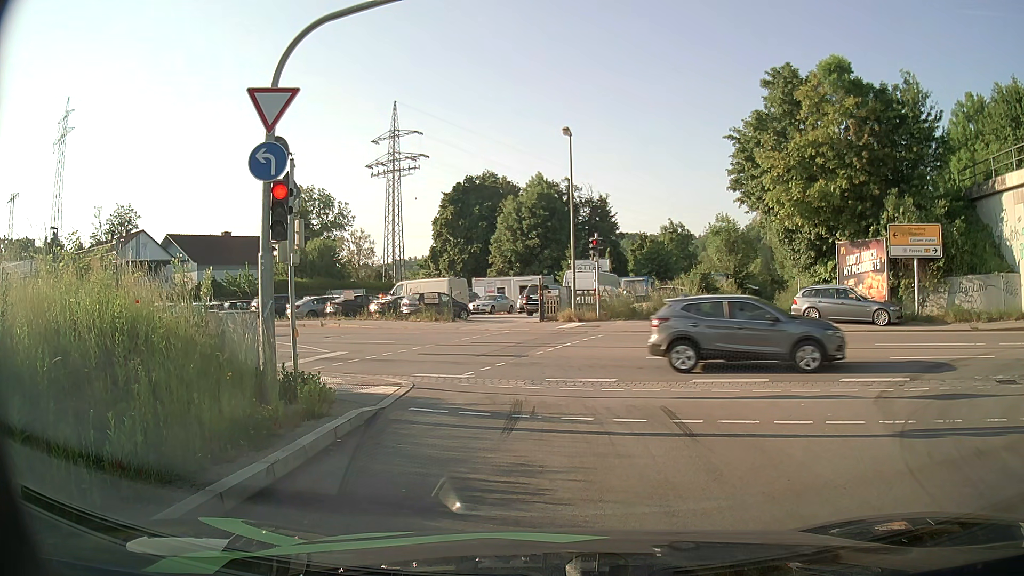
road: primary_link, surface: asphalt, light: Day
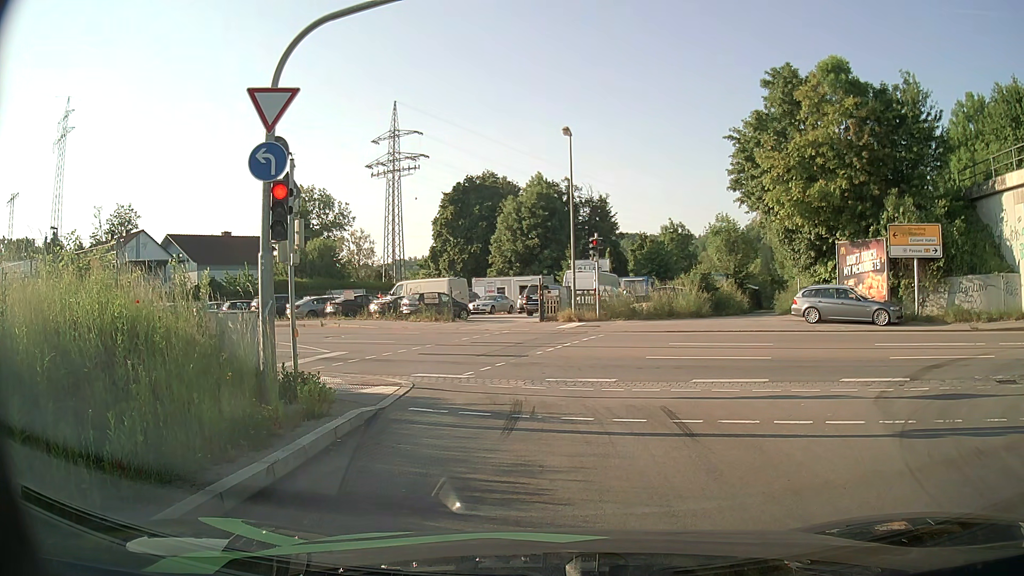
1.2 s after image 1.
(0.0, 0.0) m; 0°
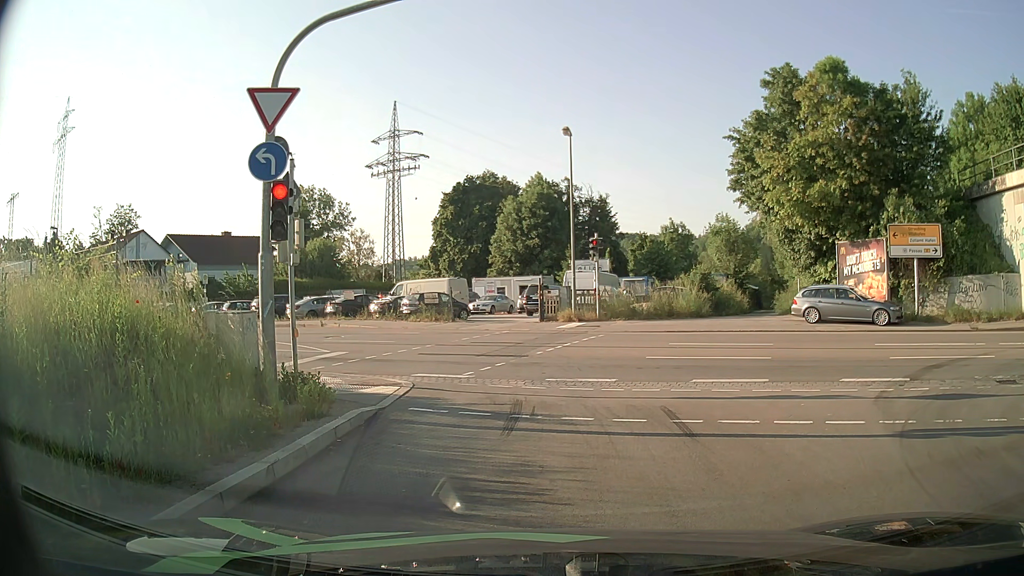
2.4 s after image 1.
(0.0, 0.0) m; 0°
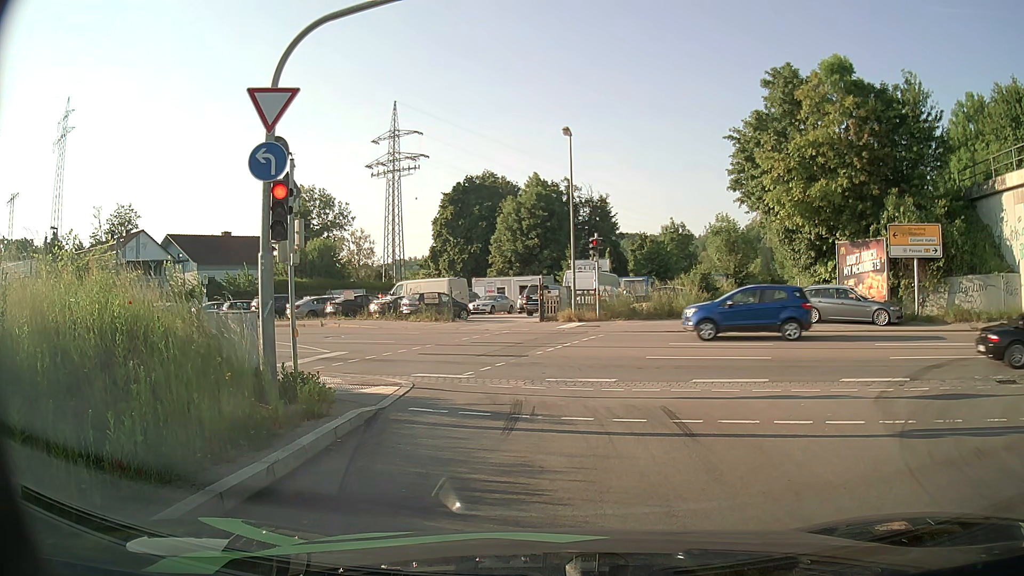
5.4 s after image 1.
(0.0, 0.0) m; 0°
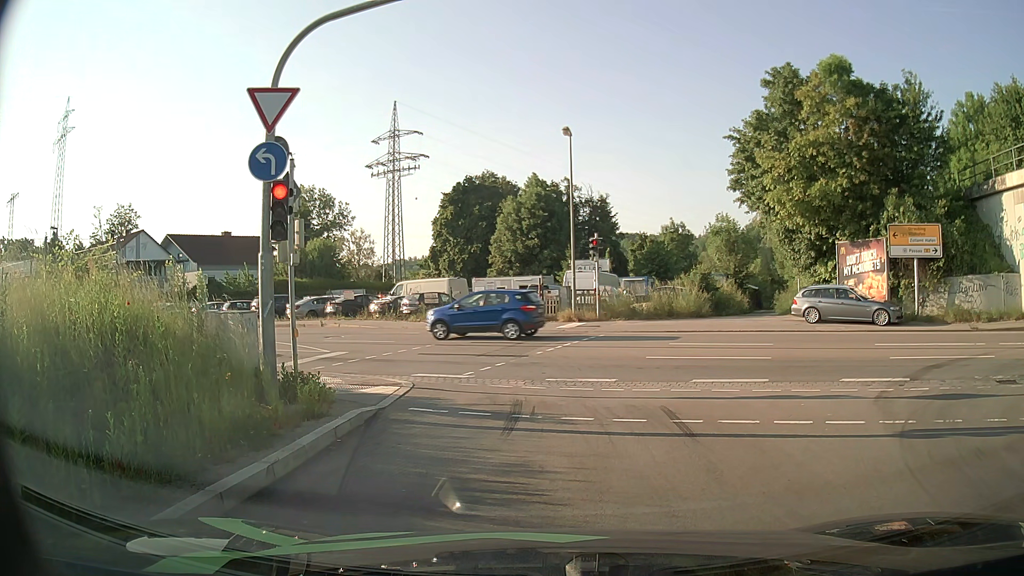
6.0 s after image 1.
(0.0, 0.0) m; 0°
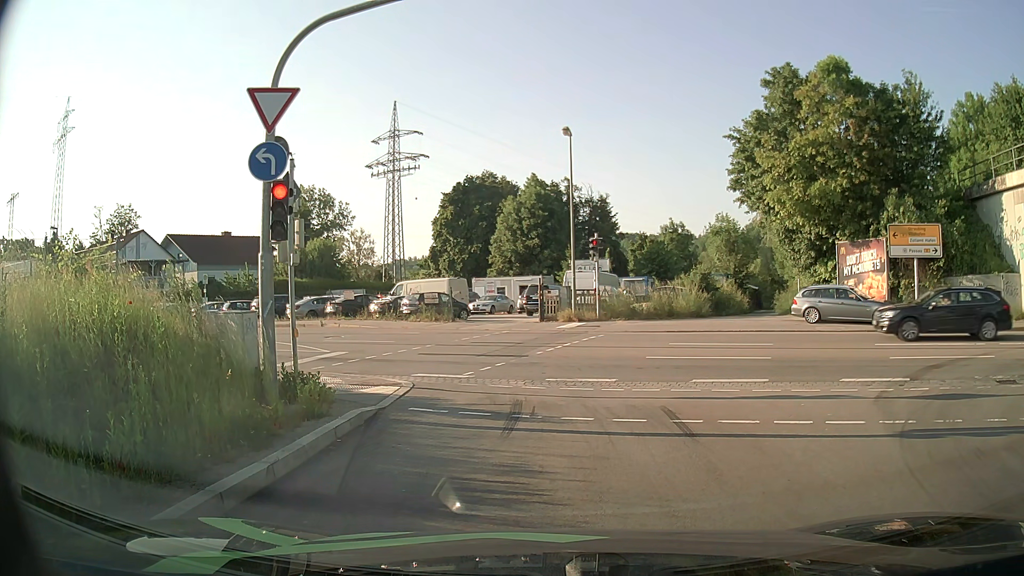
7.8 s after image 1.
(0.0, 0.0) m; 0°
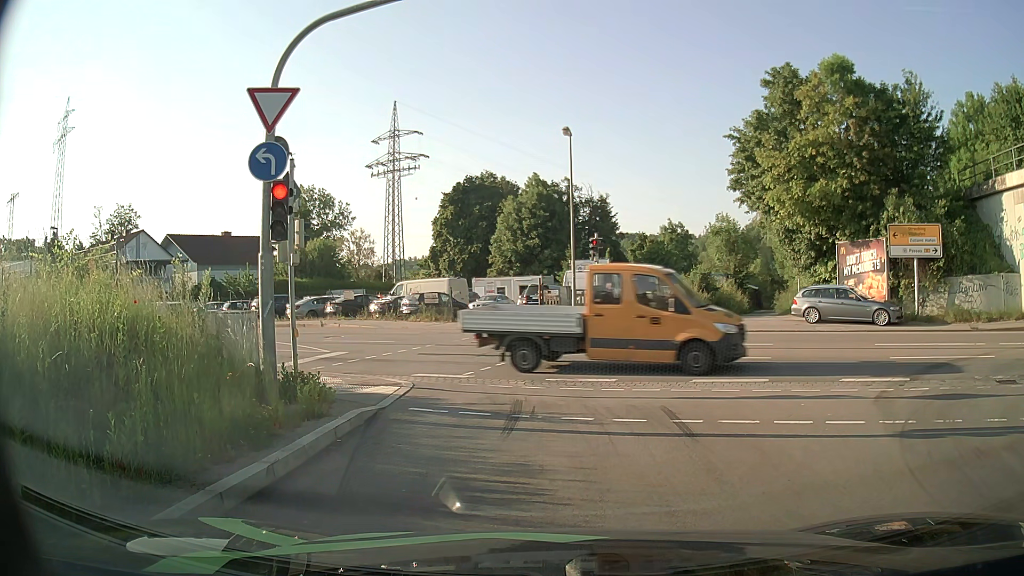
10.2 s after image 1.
(0.0, 0.0) m; 0°
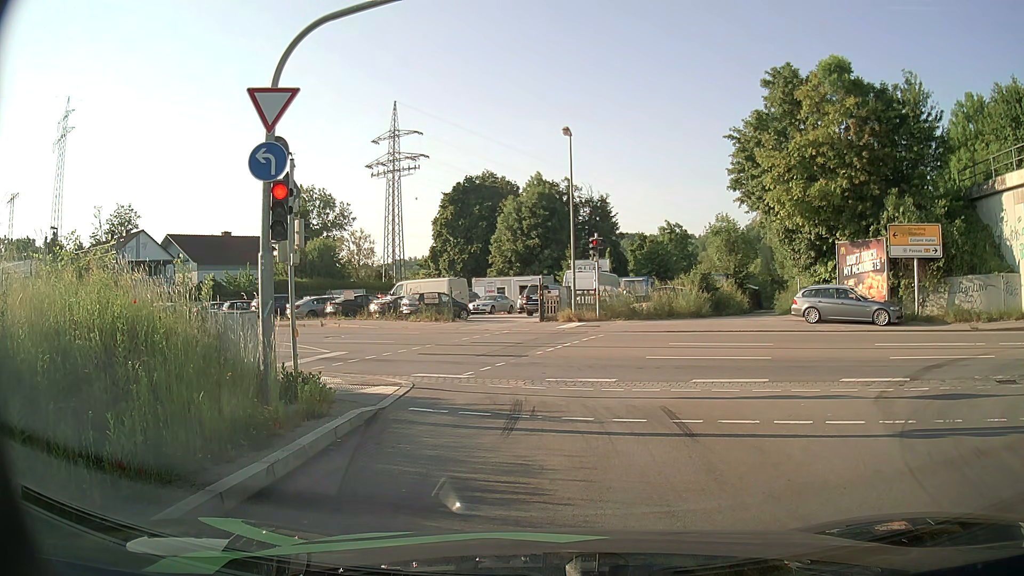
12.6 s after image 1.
(0.0, 0.0) m; 0°
